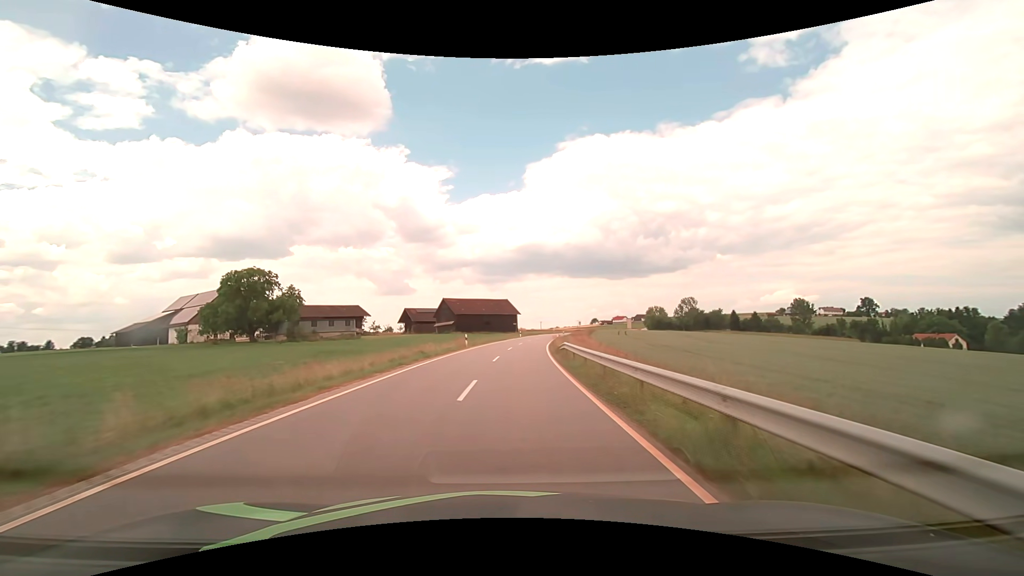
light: Day
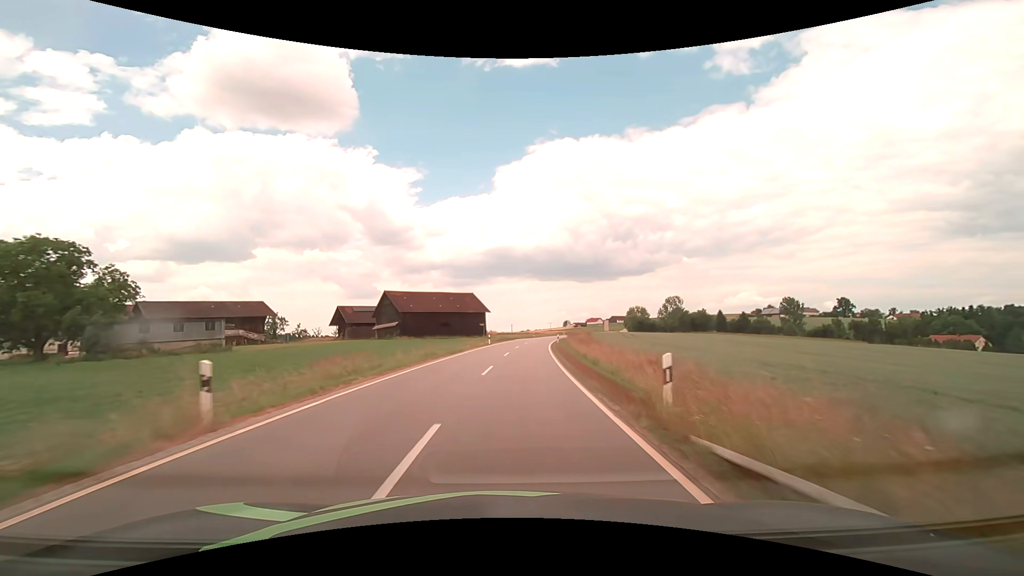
(+0.7, +30.9) m; +3°
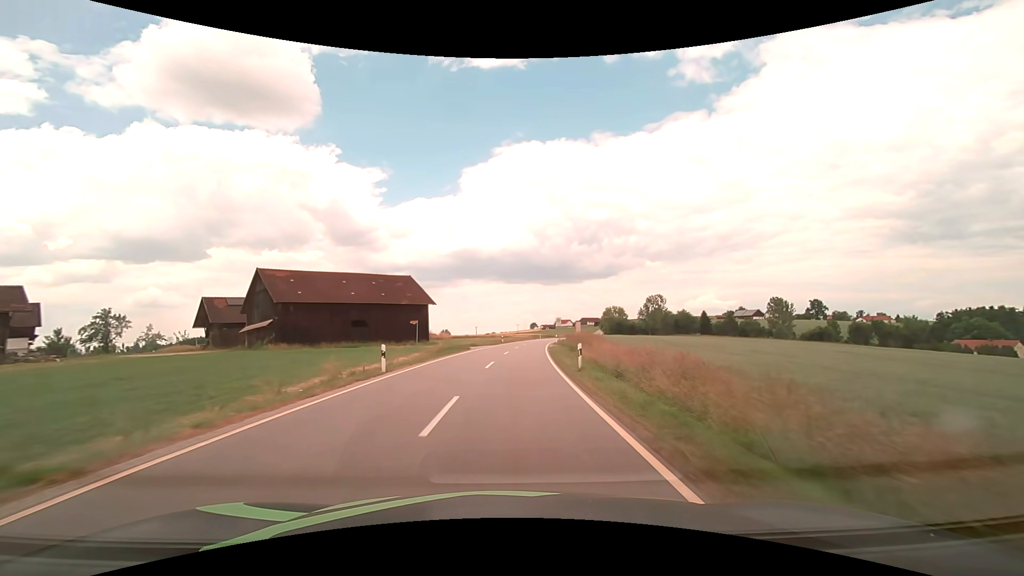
(+1.3, +33.5) m; +4°
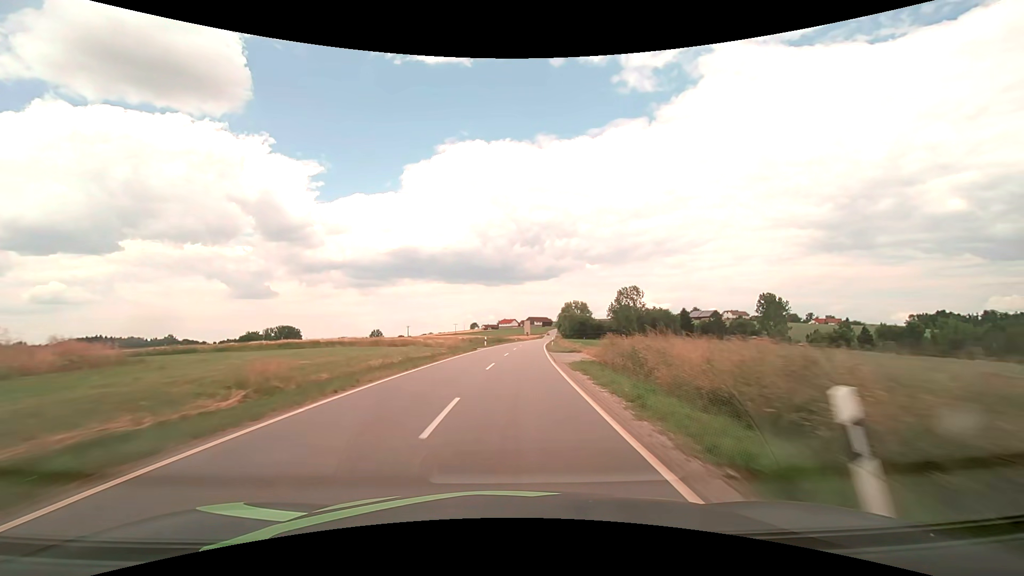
(+3.4, +61.2) m; +7°
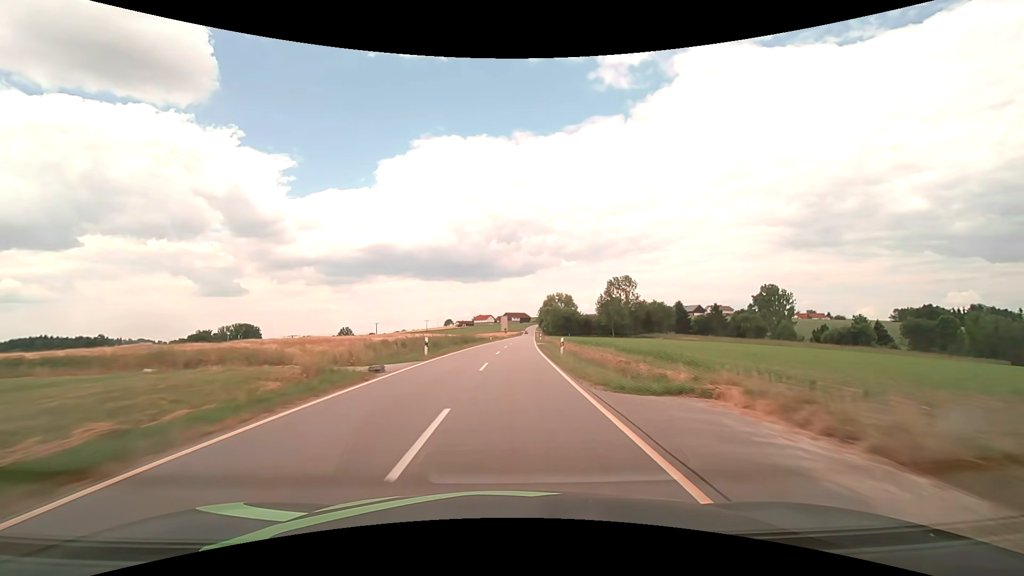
(+0.7, +26.3) m; +3°
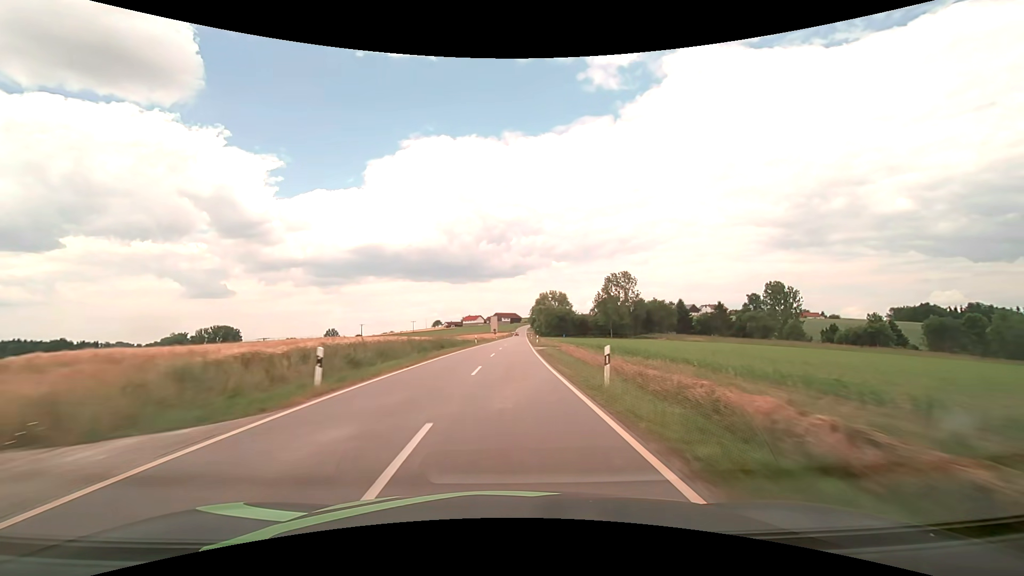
(+0.1, +13.5) m; +1°
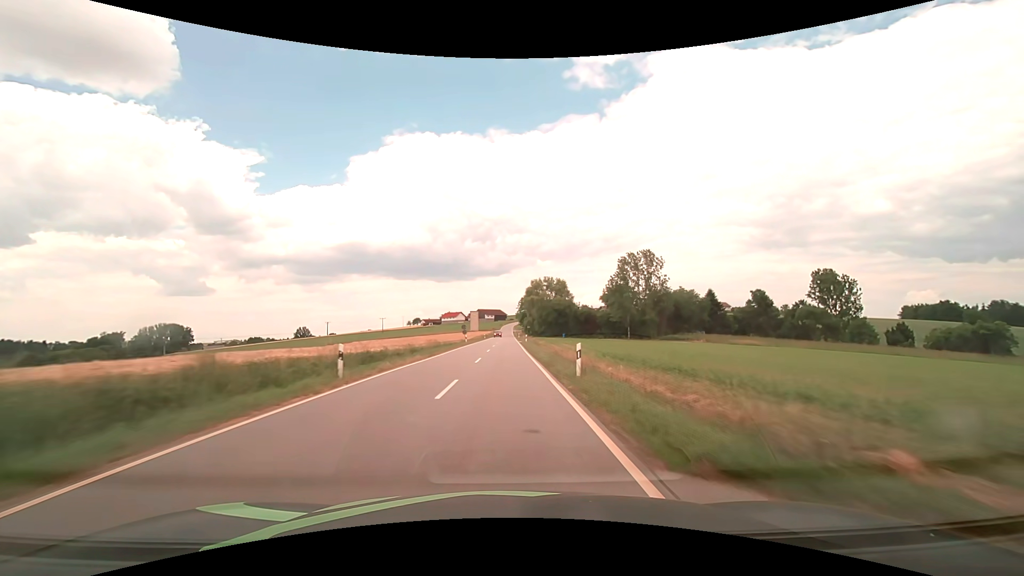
(+0.9, +42.1) m; +2°
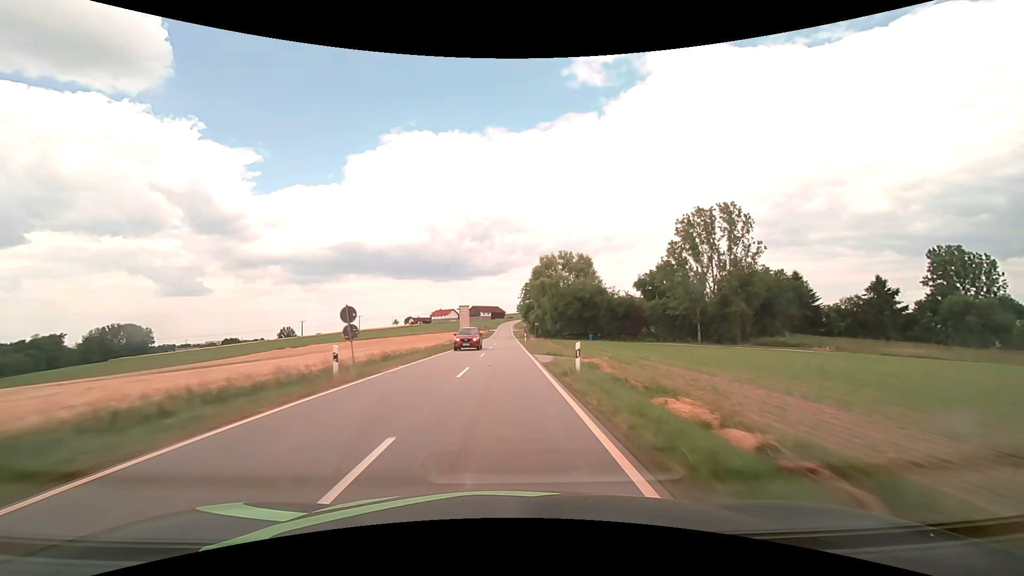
(+0.1, +44.4) m; 0°
(0, +10) (0, +20) (0, +30) (0, +40) (0, +50) (0, +60) (0, +70) (0, +80) (0, +90) (0, +100) m
